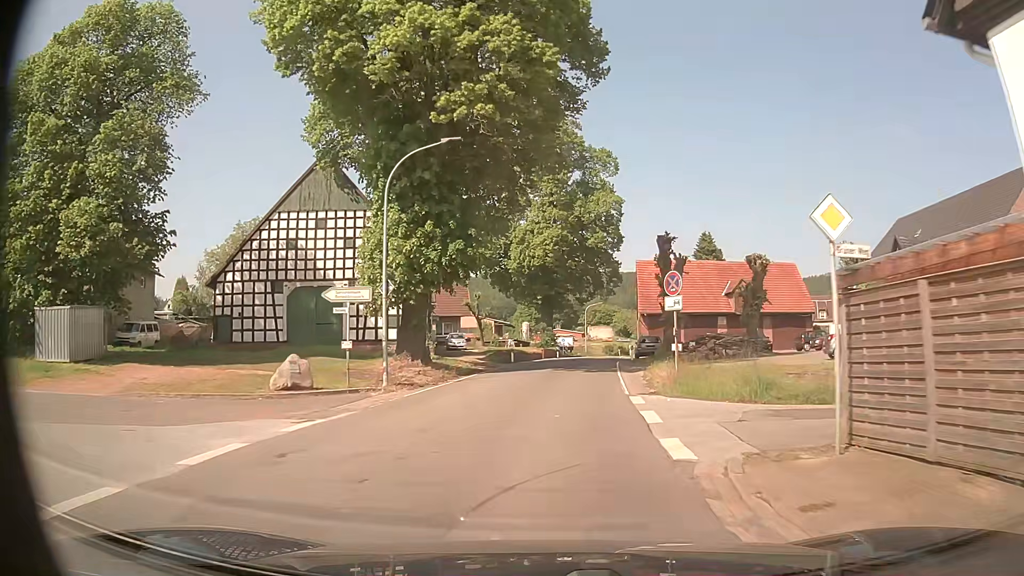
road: secondary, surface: asphalt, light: Day
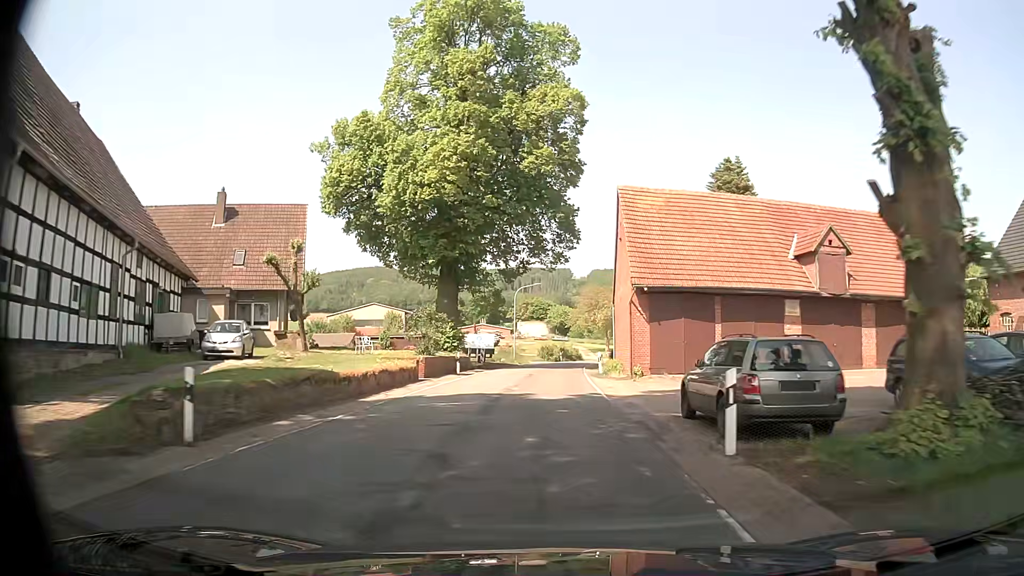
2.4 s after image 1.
(+1.7, +32.1) m; +6°
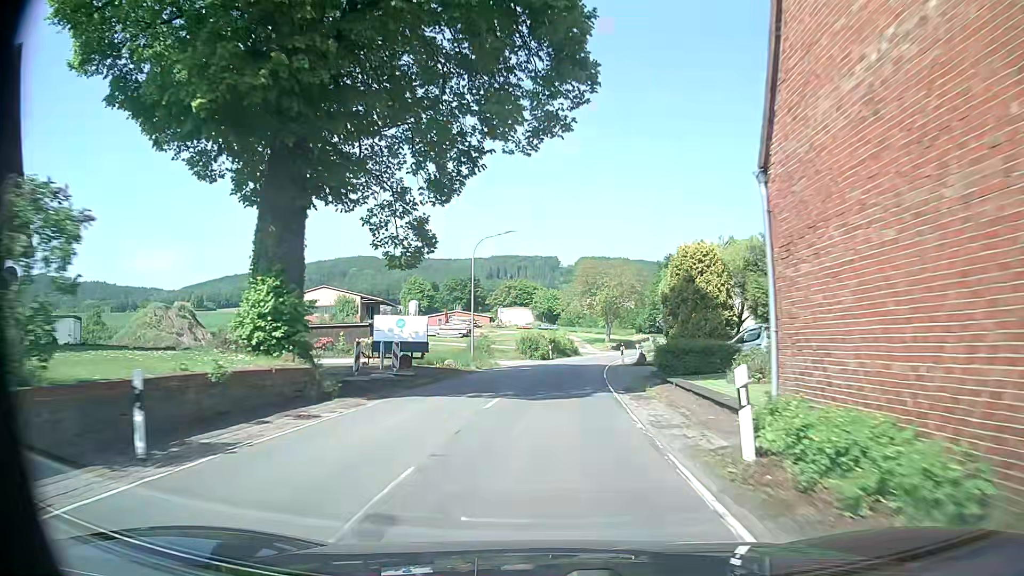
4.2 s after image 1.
(+0.2, +26.5) m; +1°
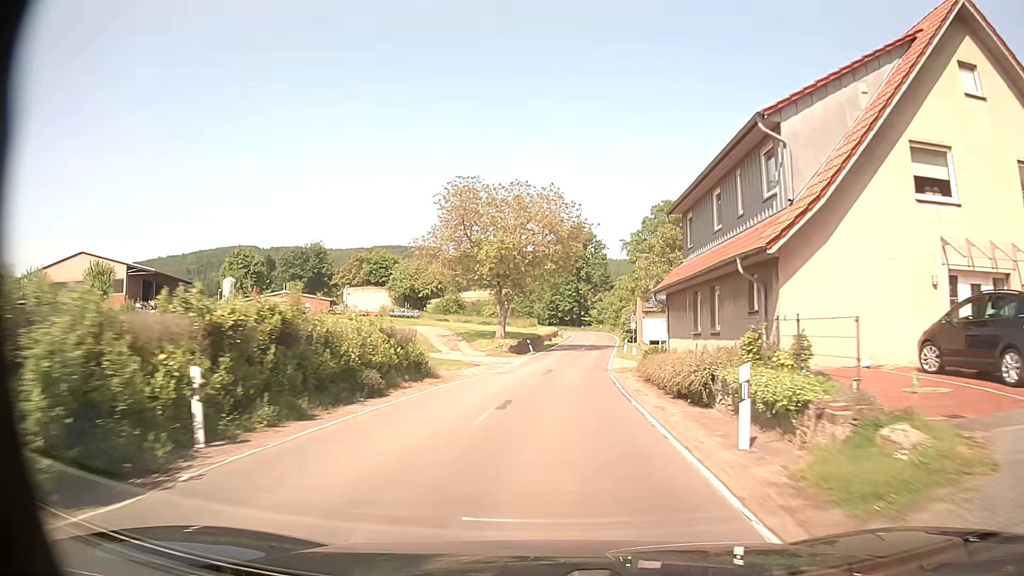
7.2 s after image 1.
(+3.0, +47.0) m; +9°
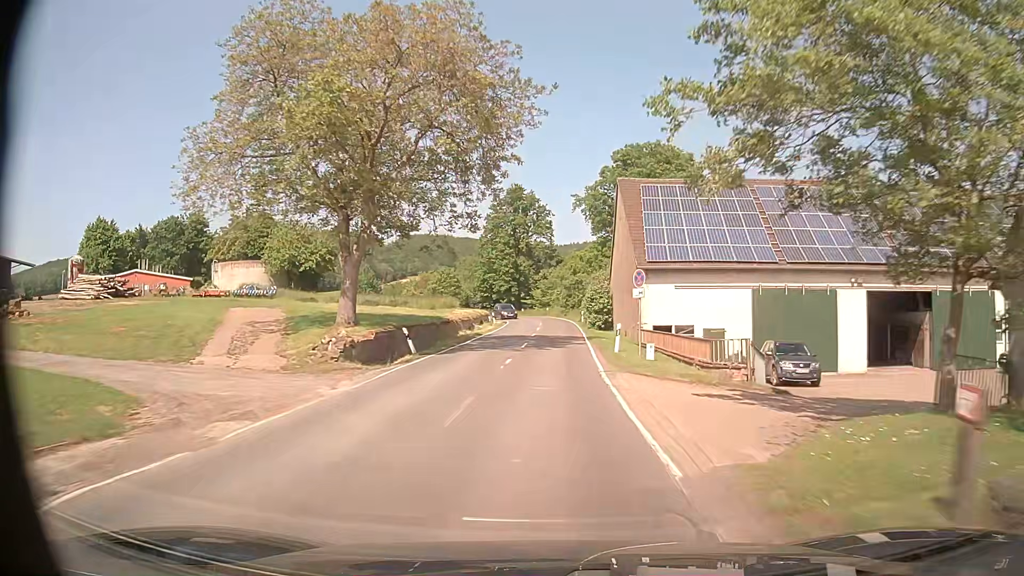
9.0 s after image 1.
(+1.4, +28.8) m; +6°
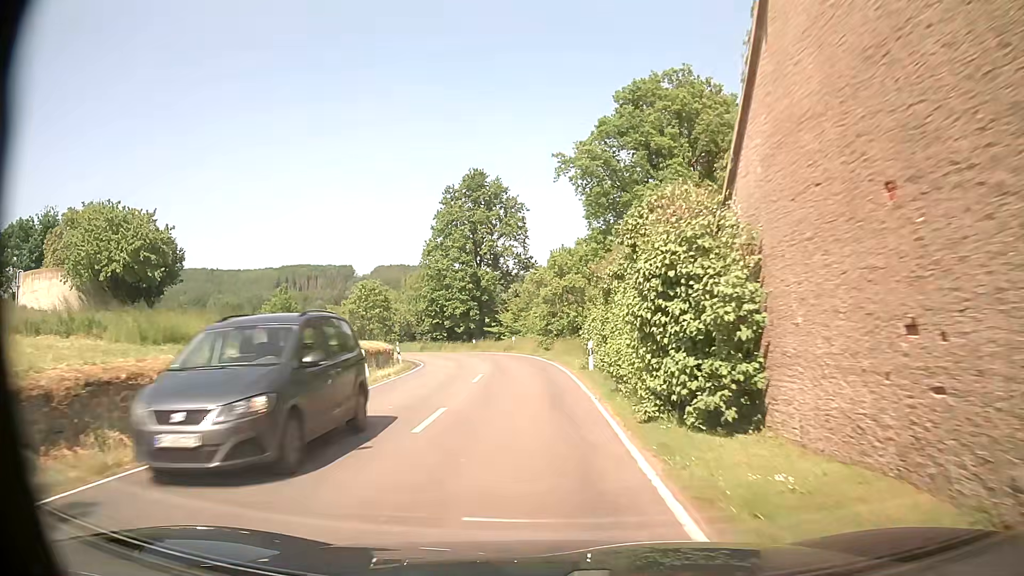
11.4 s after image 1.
(+0.6, +34.6) m; 0°
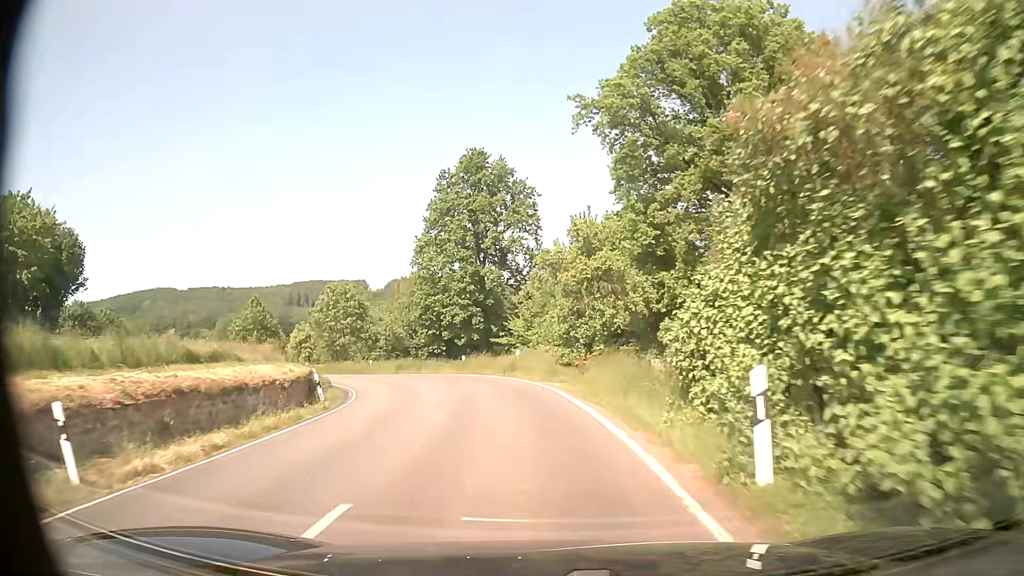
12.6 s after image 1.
(0.0, +15.9) m; 0°
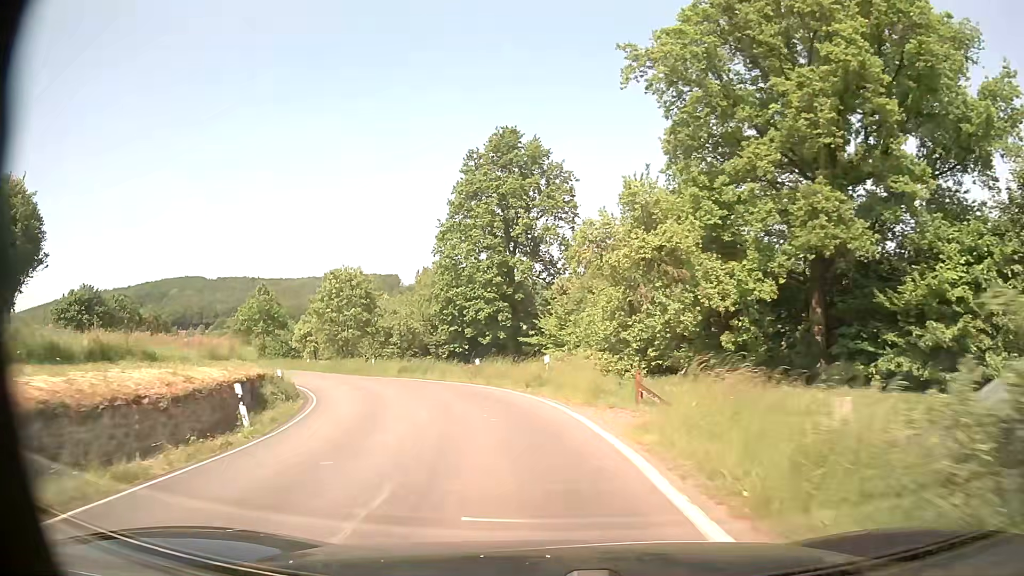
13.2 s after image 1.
(-0.2, +7.7) m; -3°
(-1, +10) (-3, +20) (-6, +29) (-11, +38) (-17, +46) (-23, +54) (-29, +62) (-34, +70) (-40, +78) (-46, +87) m
